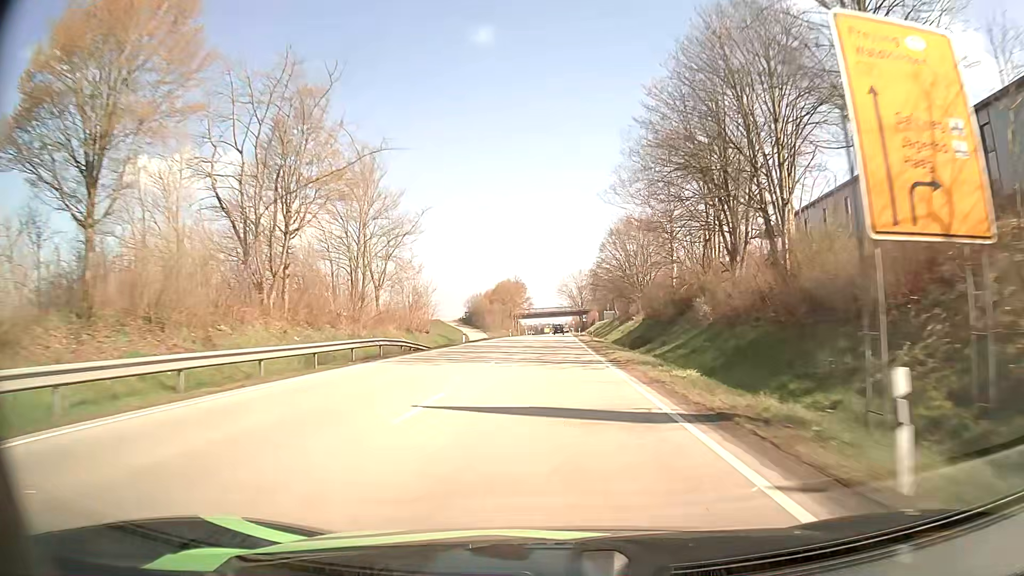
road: primary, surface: asphalt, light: Day
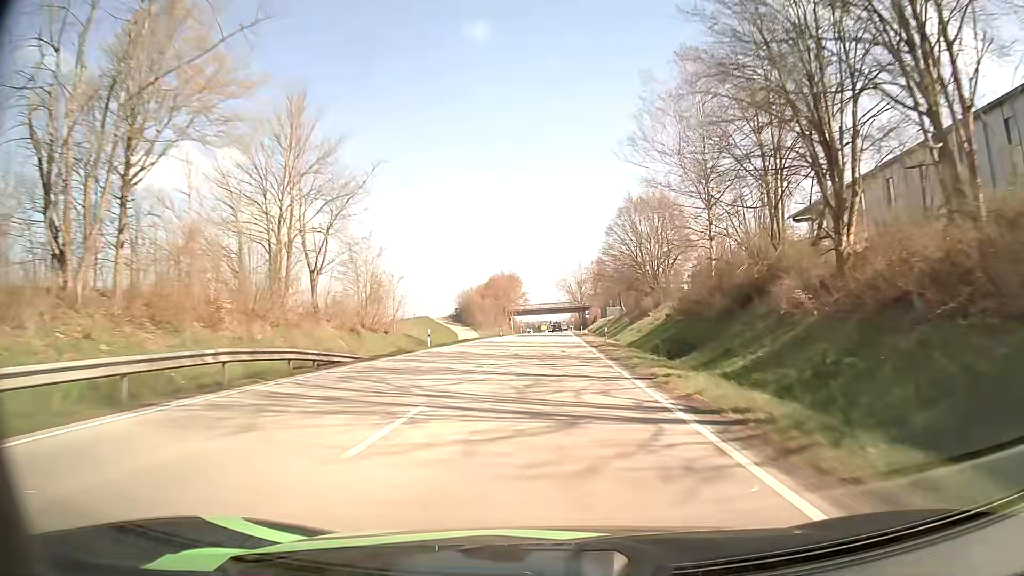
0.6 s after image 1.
(0.0, +14.2) m; 0°
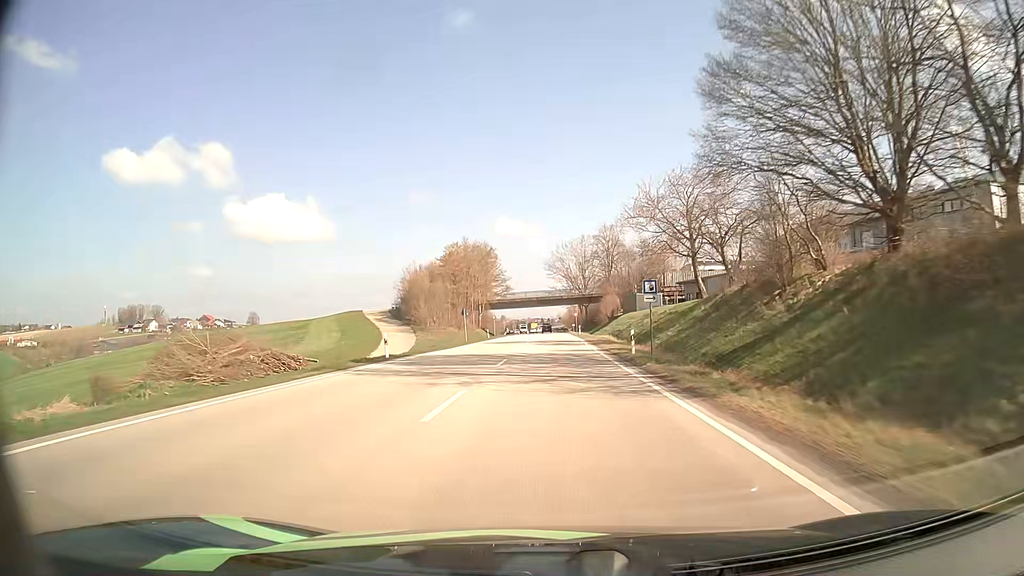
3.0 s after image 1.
(+0.2, +57.1) m; +1°
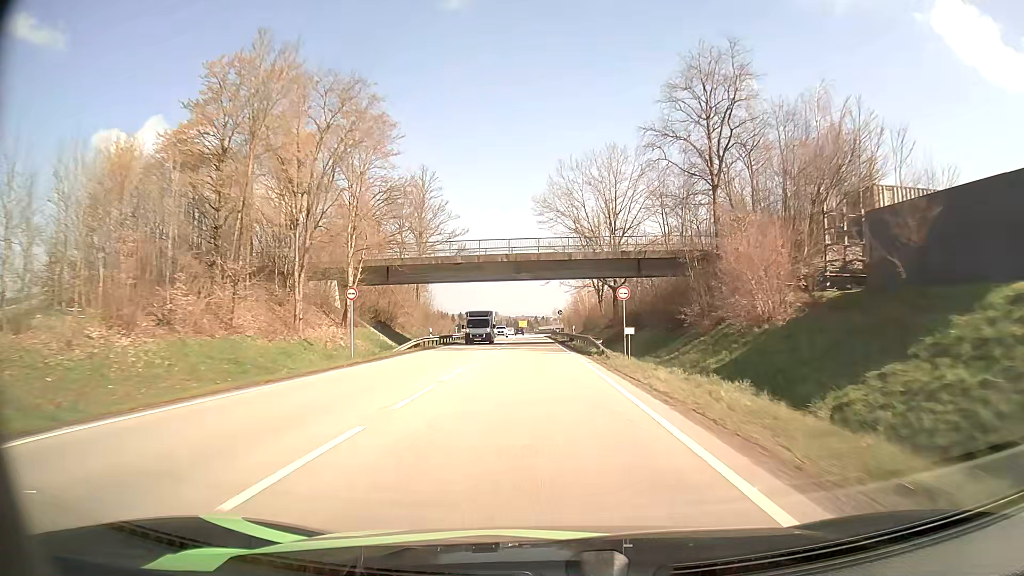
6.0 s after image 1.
(+0.4, +71.4) m; 0°
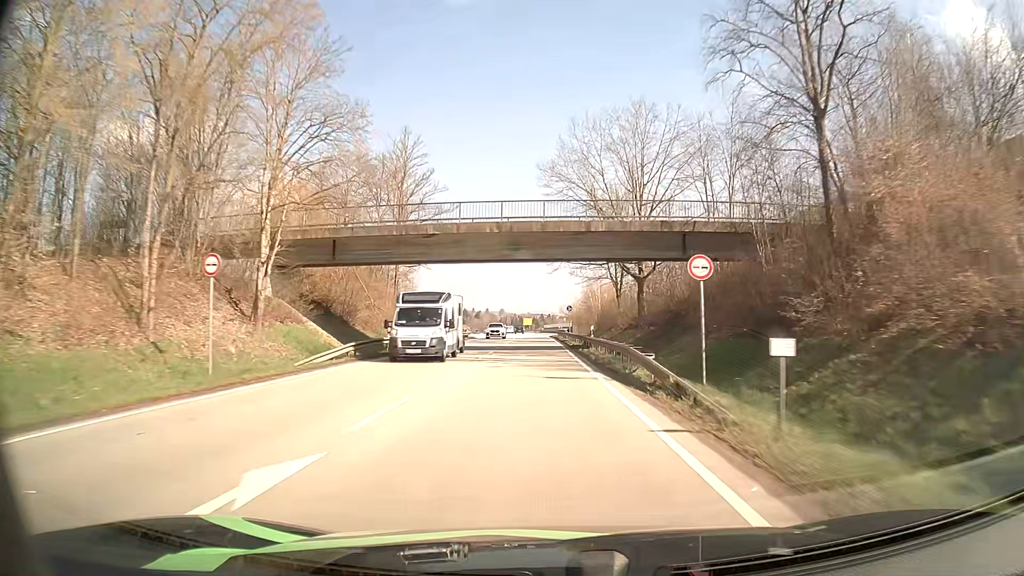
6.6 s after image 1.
(-0.1, +14.2) m; -1°
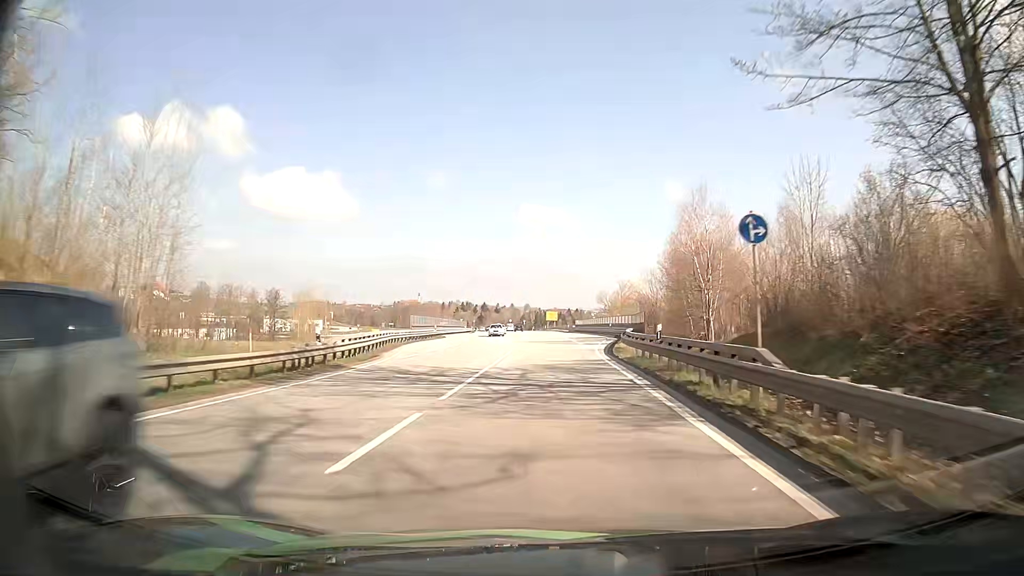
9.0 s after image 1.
(-1.0, +56.9) m; -2°
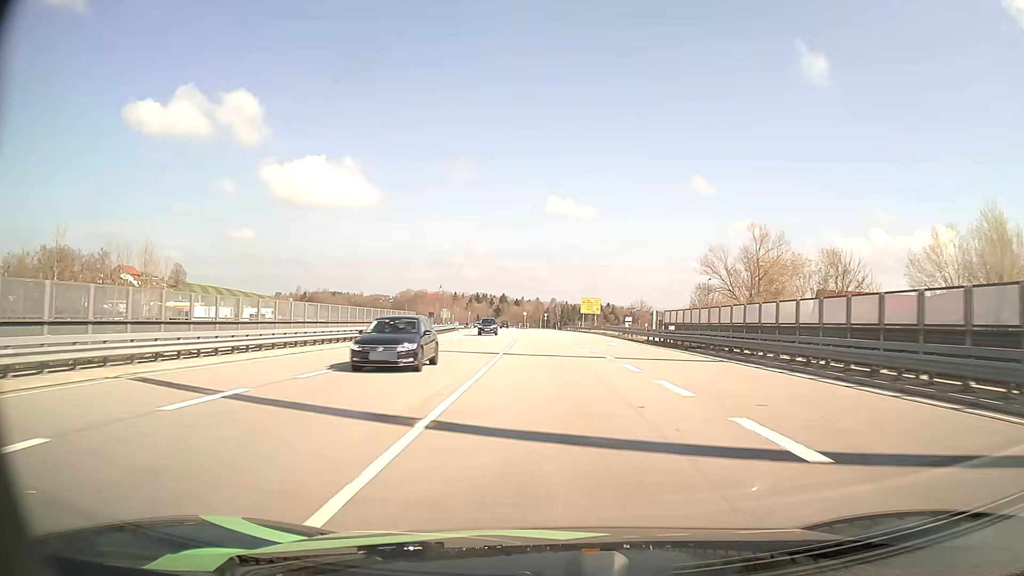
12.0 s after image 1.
(-1.1, +72.1) m; -2°
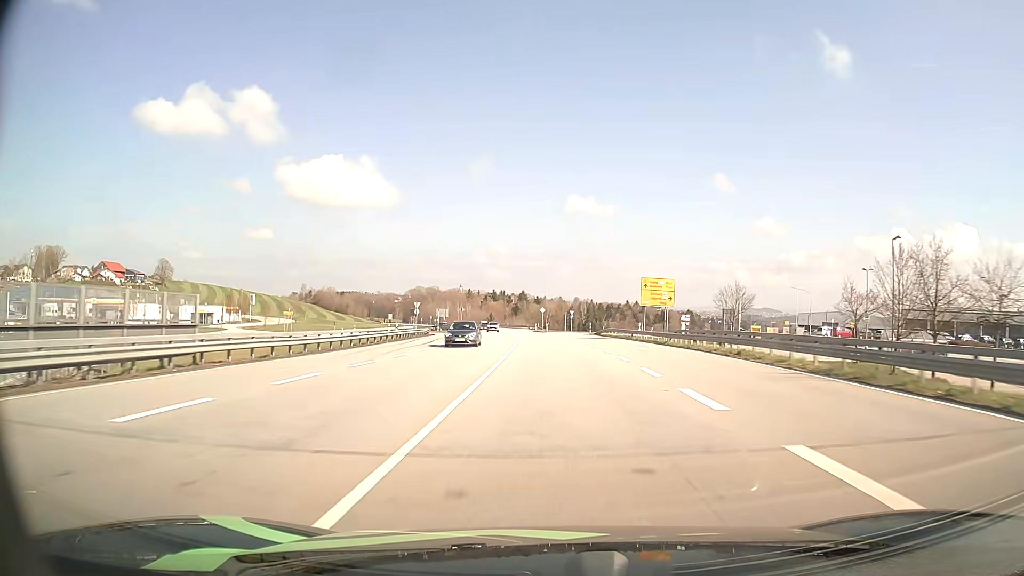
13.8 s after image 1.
(-0.6, +43.7) m; -2°
(0, +10) (0, +20) (0, +30) (-1, +40) (-1, +50) (-1, +60) (-2, +70) (-2, +80) (-3, +90) (-4, +100) m
